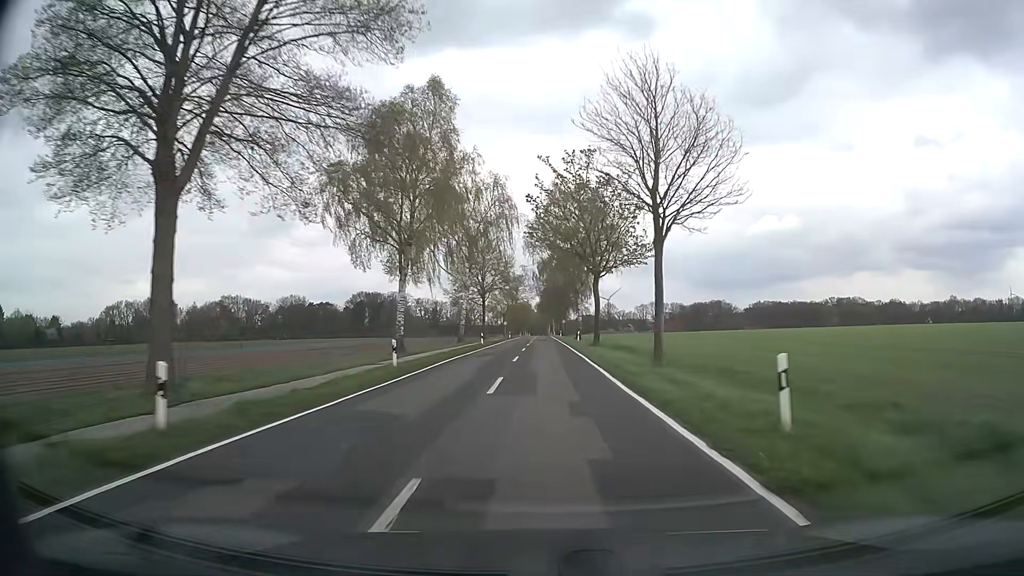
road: secondary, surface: asphalt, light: Day
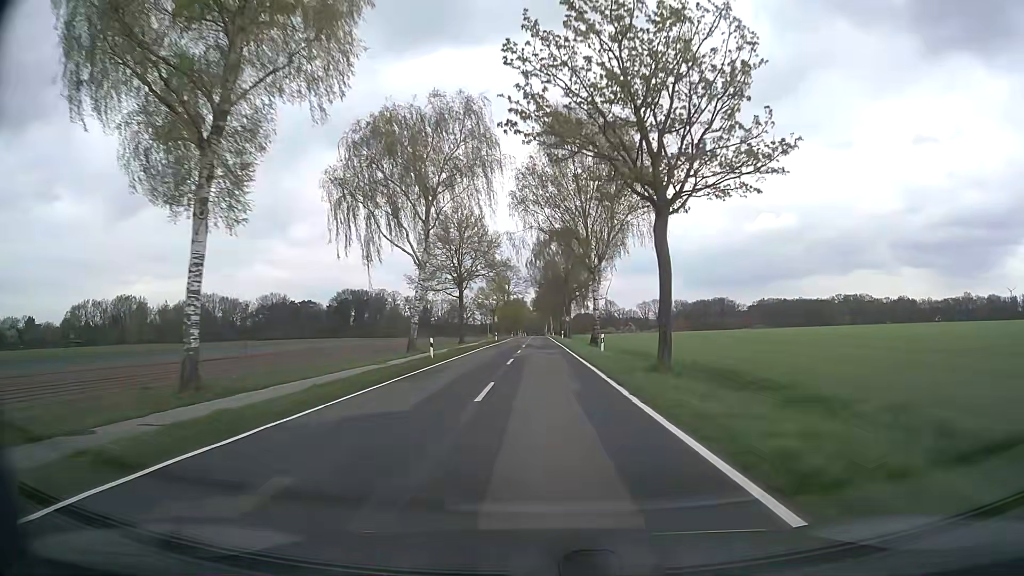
(-0.1, +25.4) m; 0°
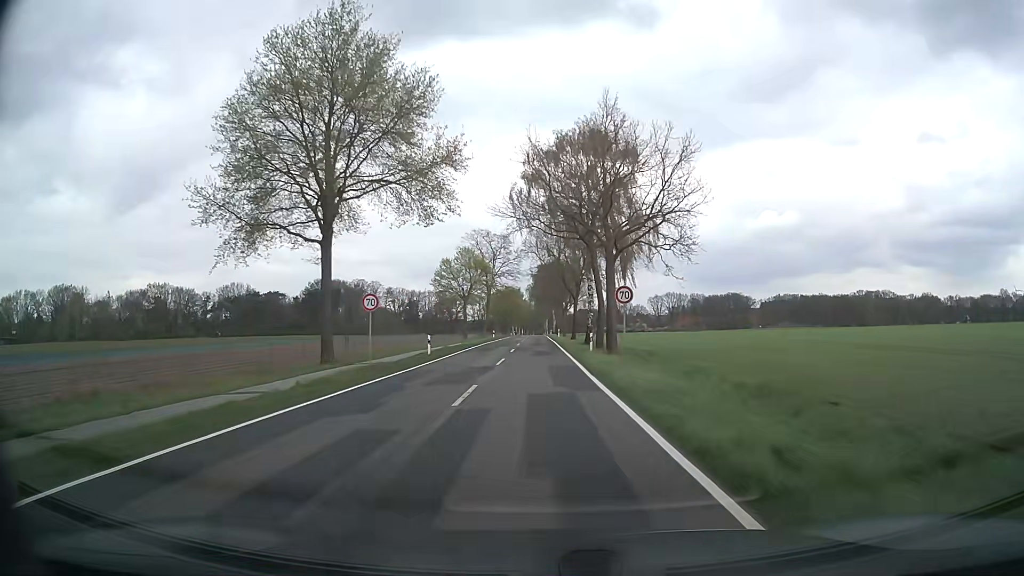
(-0.1, +48.9) m; 0°
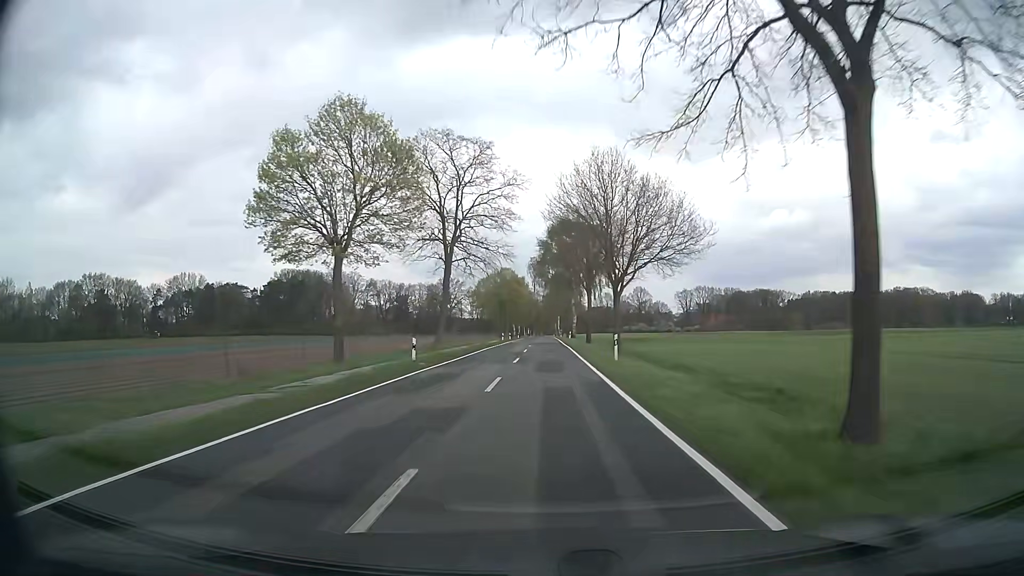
(-0.5, +56.8) m; -1°
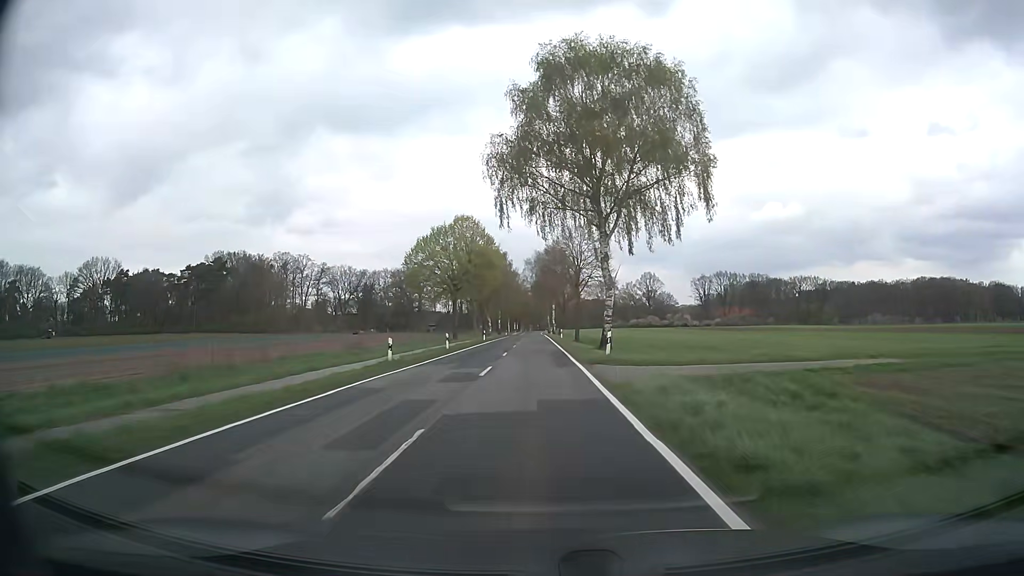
(+0.5, +57.1) m; +1°
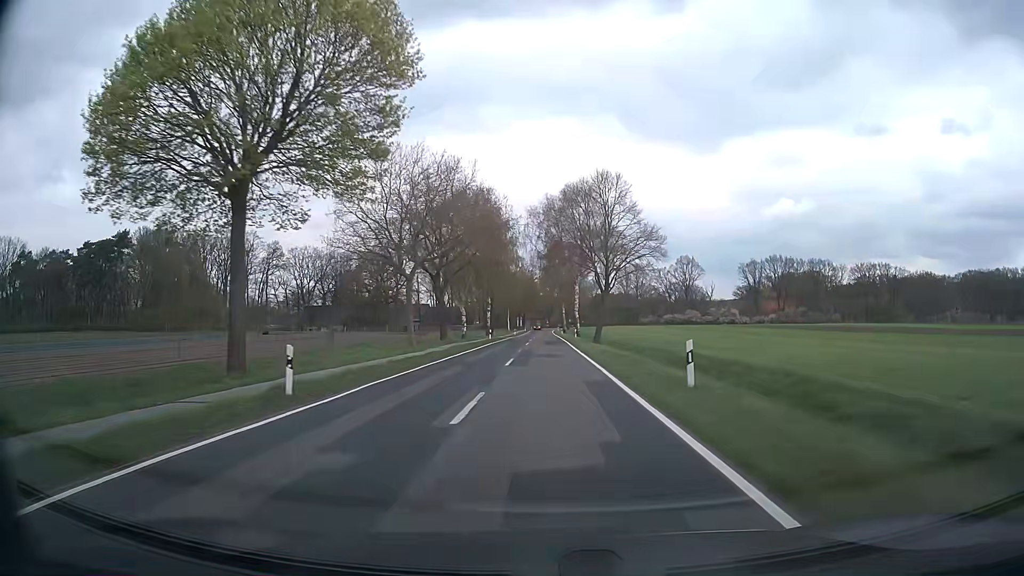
(-0.7, +56.7) m; -1°
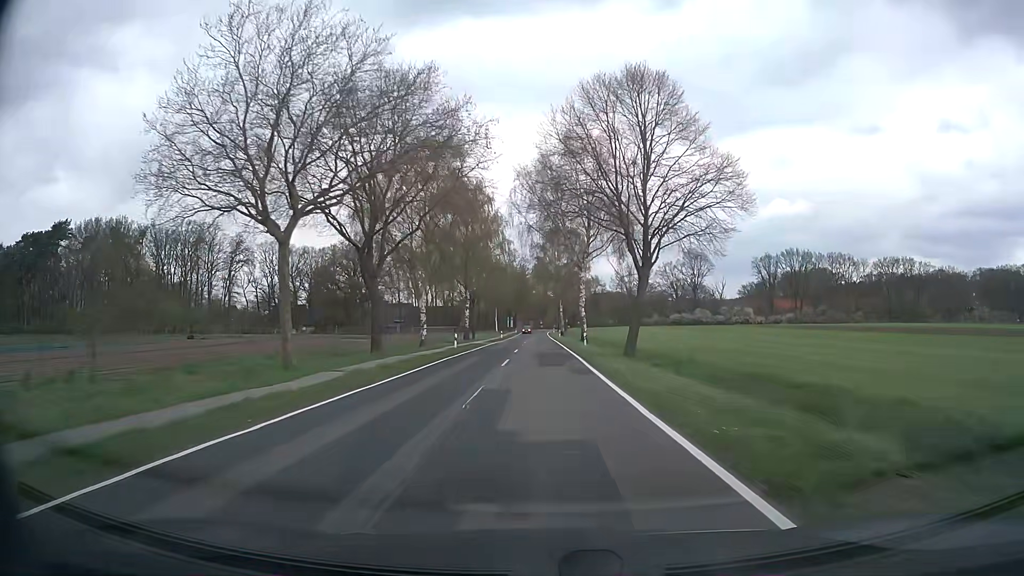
(+0.2, +21.5) m; +1°
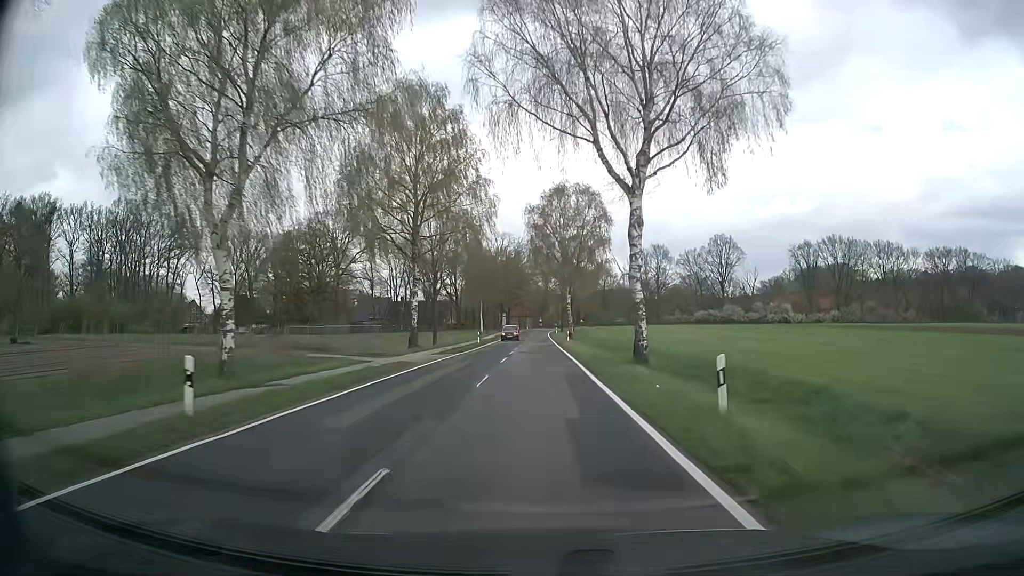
(+0.1, +32.6) m; 0°
(0, +10) (0, +20) (0, +30) (0, +40) (0, +50) (0, +60) (-1, +70) (-1, +80) (-1, +90) (-1, +100) m
